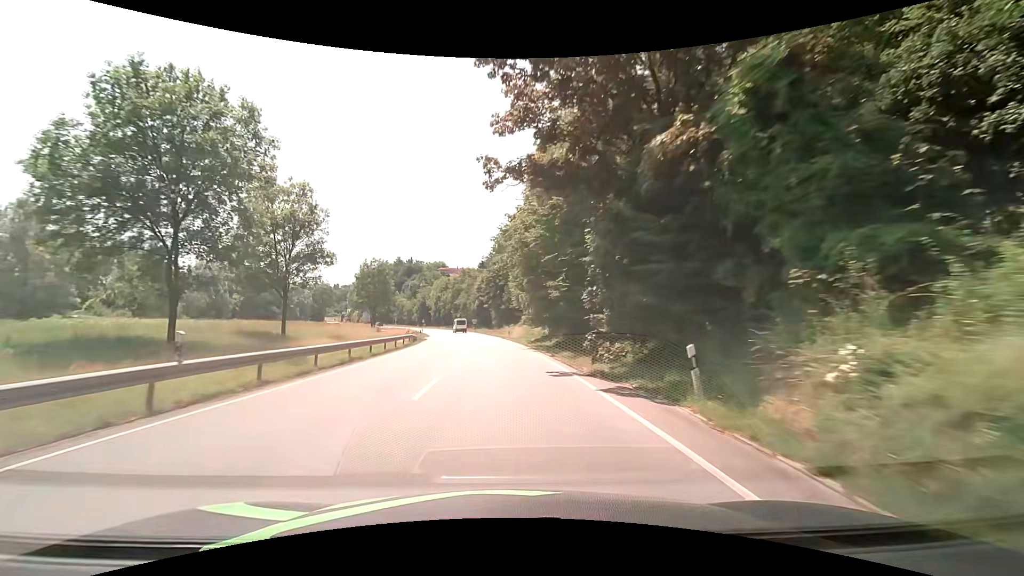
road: primary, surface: asphalt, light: Day
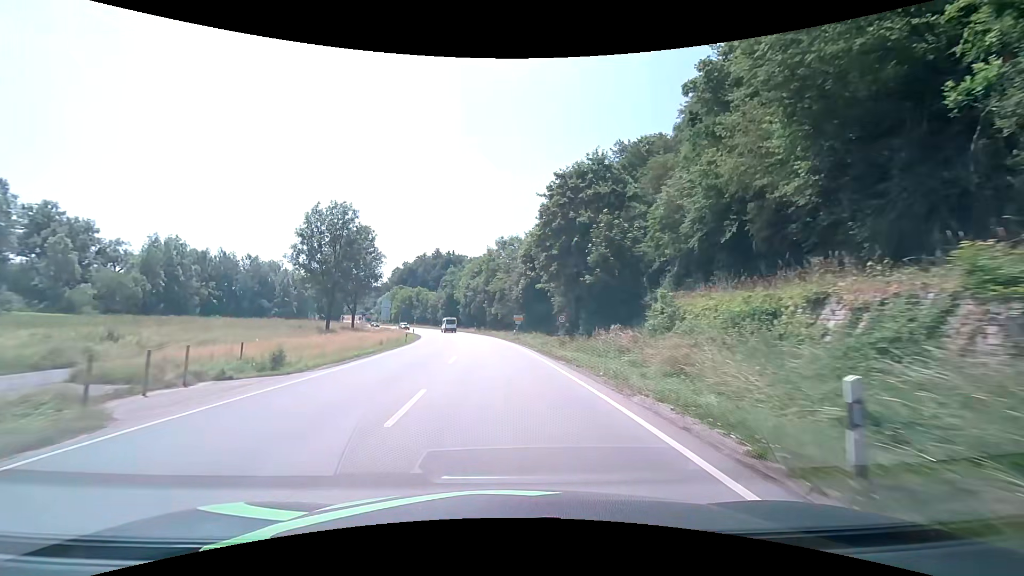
(-2.3, +49.6) m; -5°
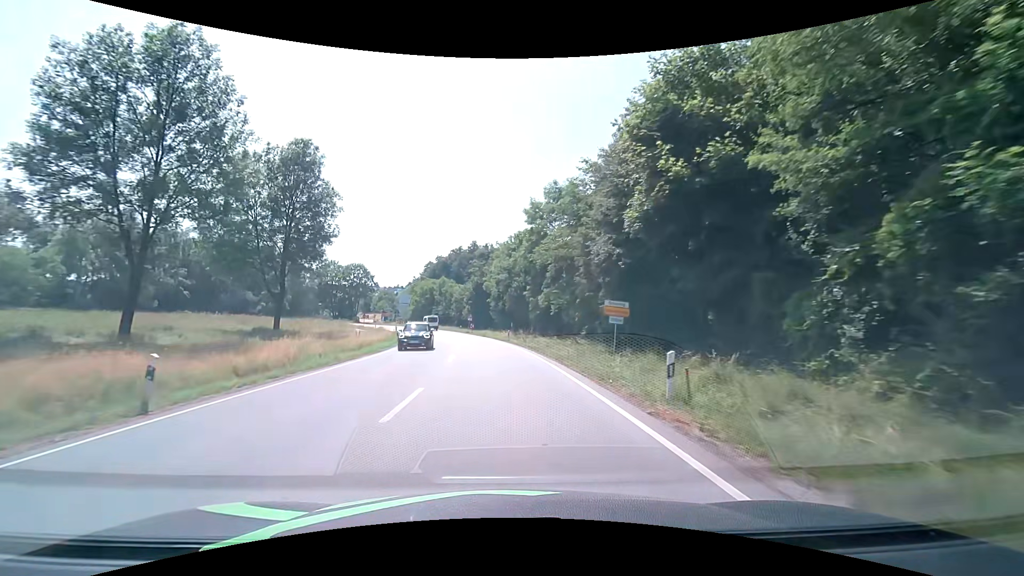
(-1.6, +34.9) m; -5°
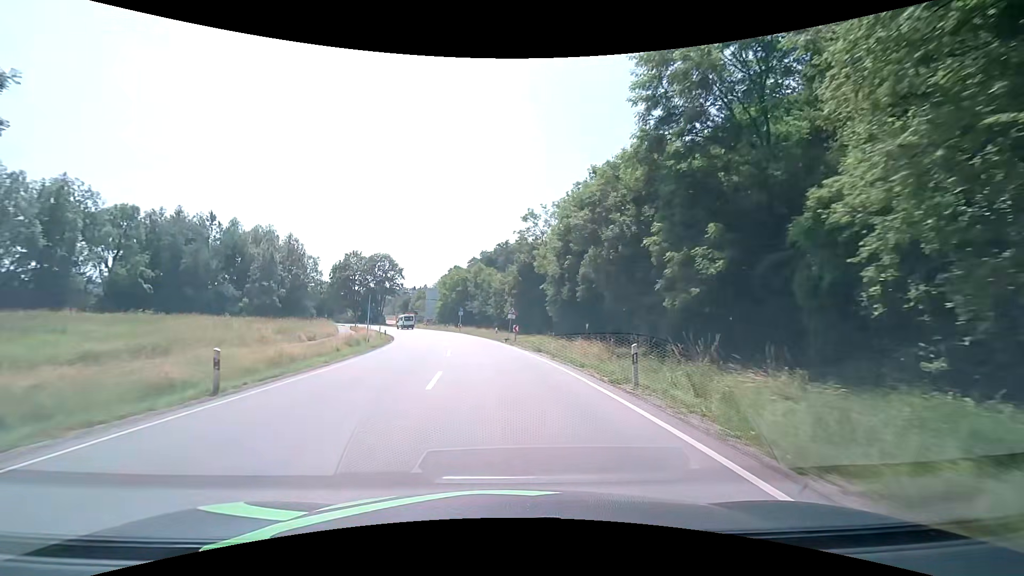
(-1.6, +31.9) m; -6°
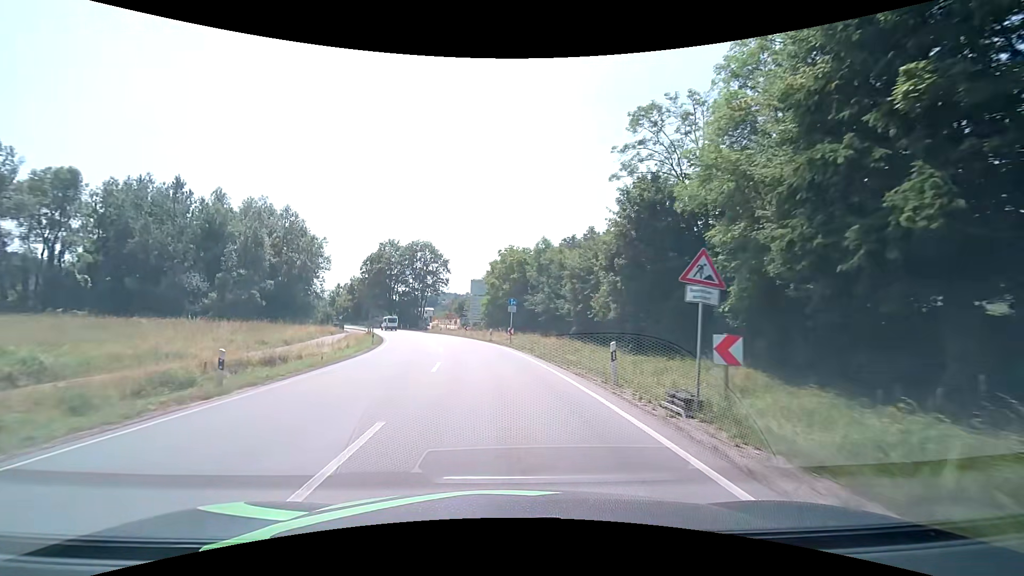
(-1.5, +31.0) m; -7°
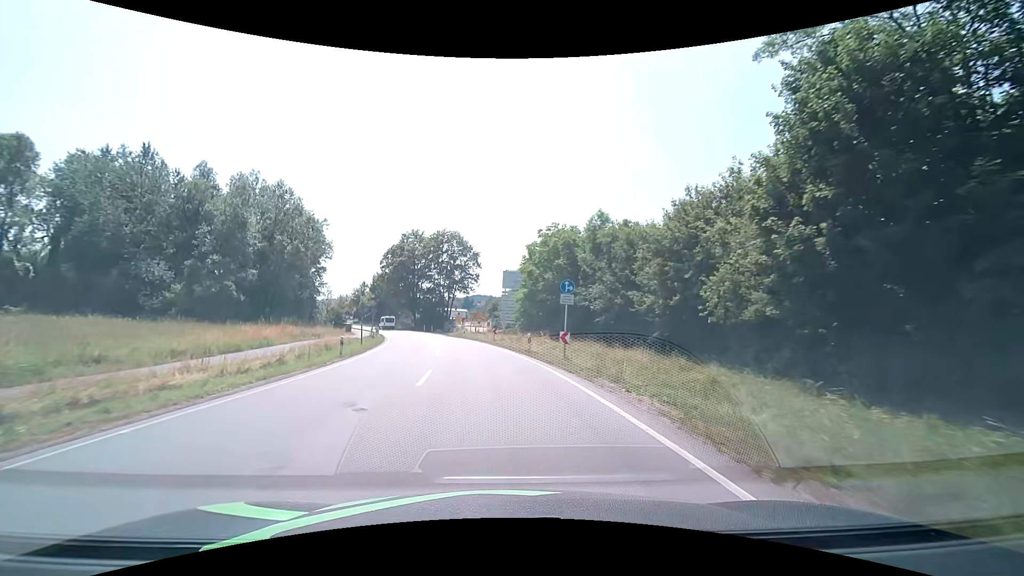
(-0.5, +15.3) m; -4°
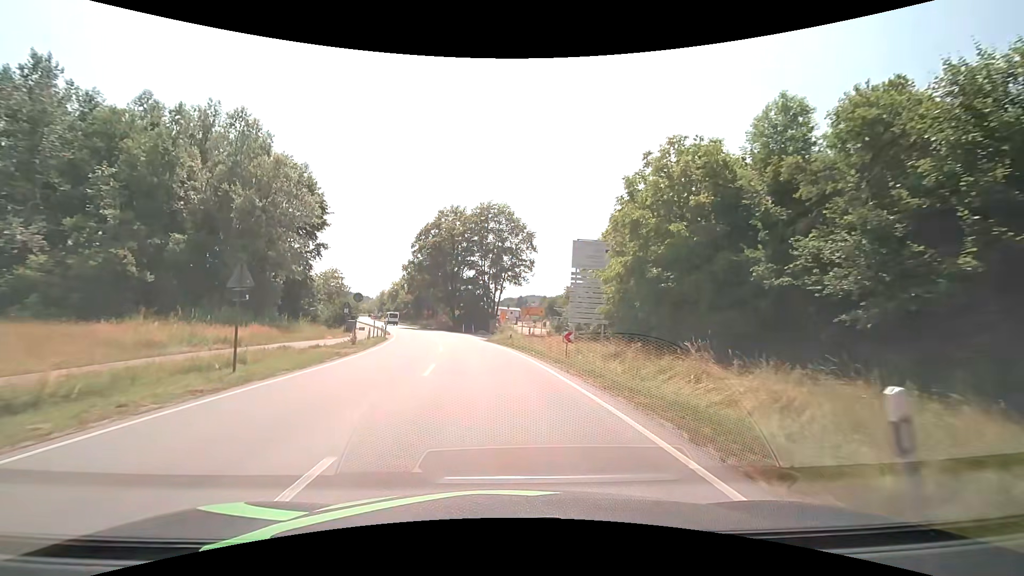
(-1.2, +22.2) m; -6°
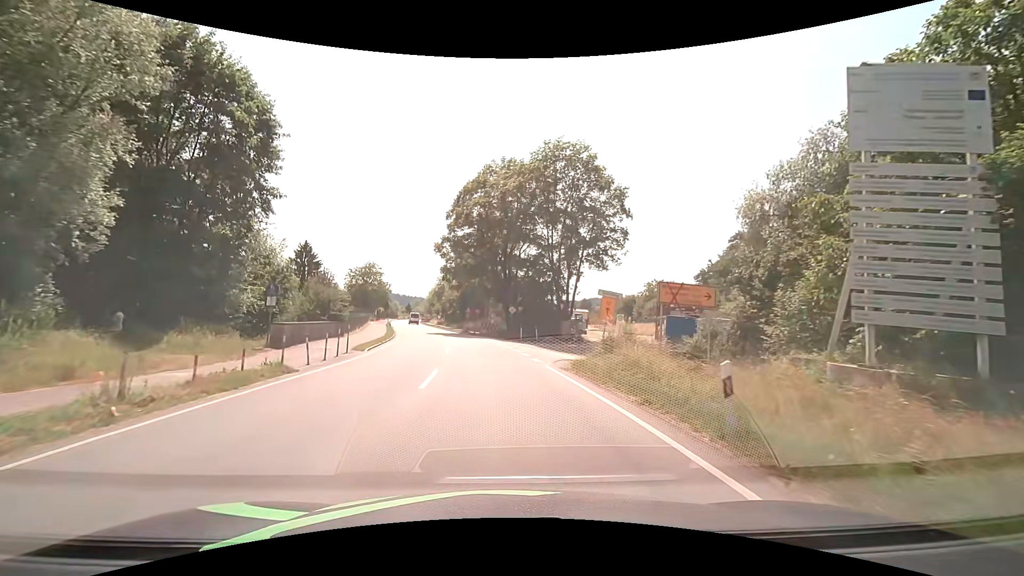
(-1.6, +26.1) m; -7°
(0, +10) (-1, +20) (-2, +30) (-3, +40) (-5, +50) (-8, +59) (-10, +69) (-12, +79) (-15, +89) (-17, +98) m
